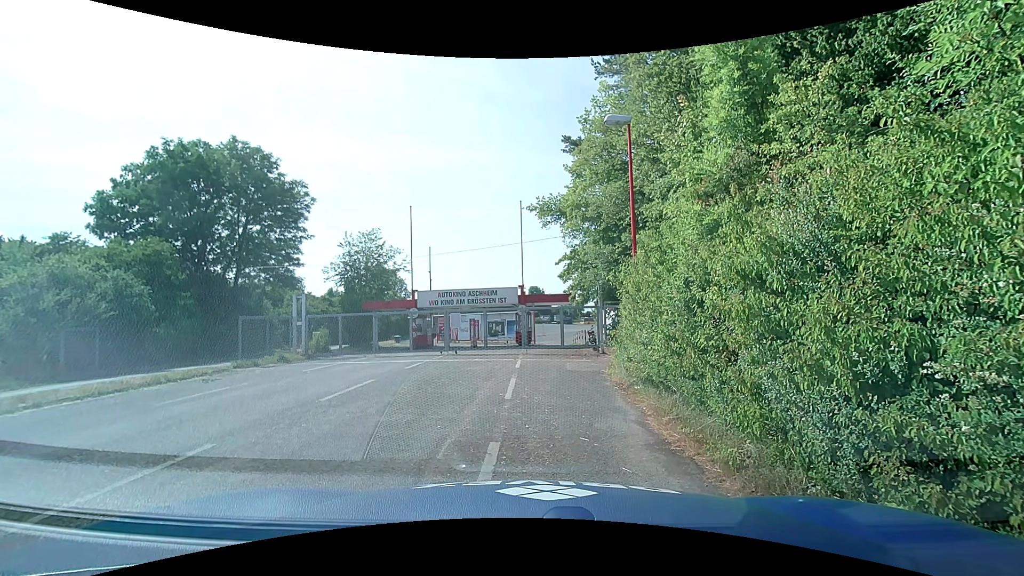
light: Day
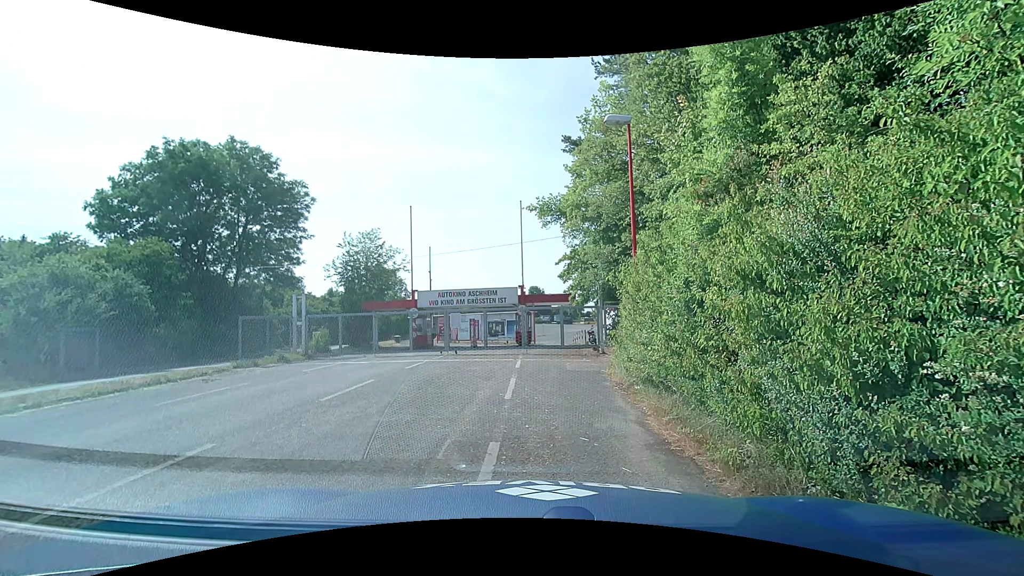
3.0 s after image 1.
(0.0, 0.0) m; 0°
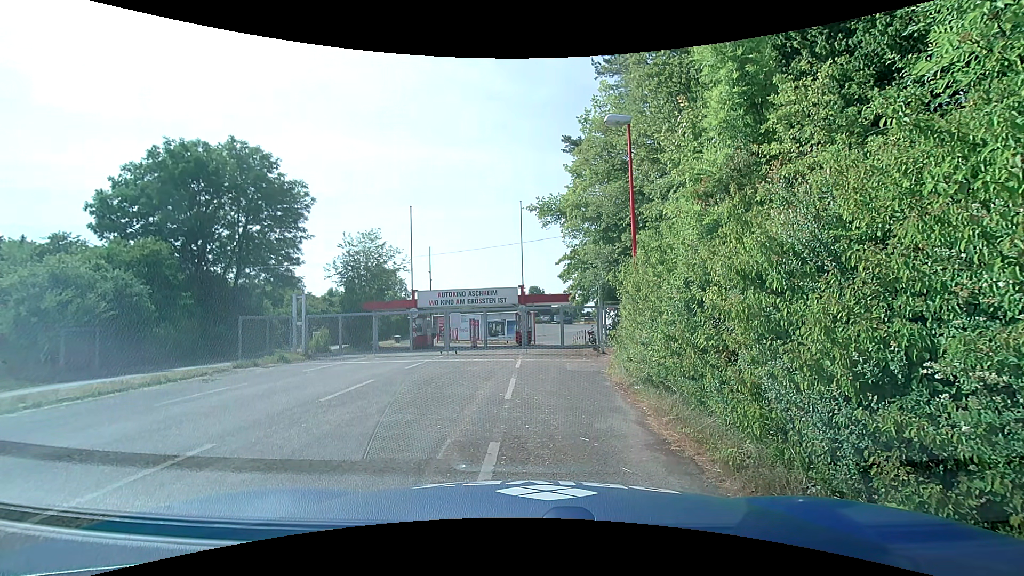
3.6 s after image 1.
(0.0, 0.0) m; 0°
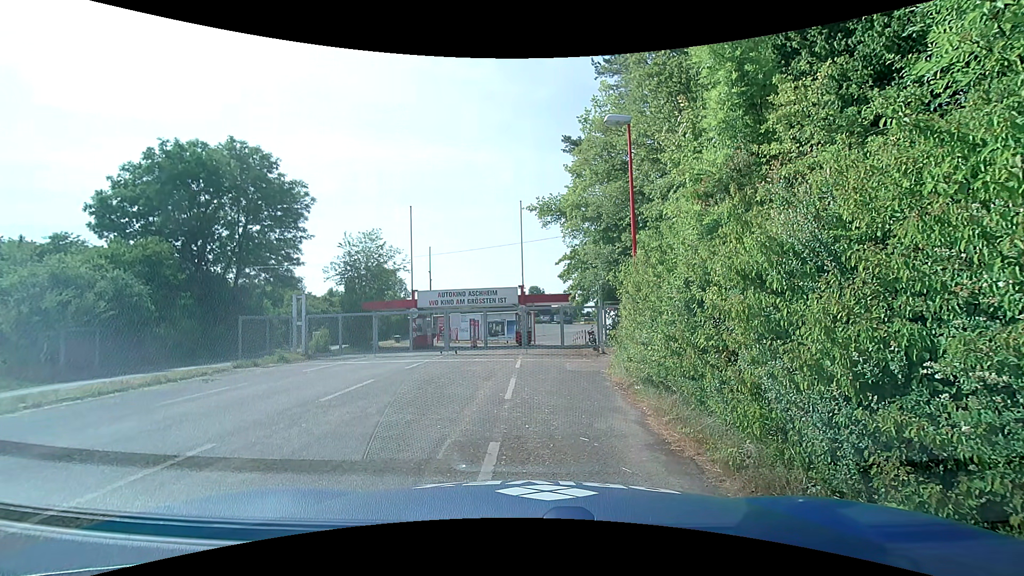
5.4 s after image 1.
(0.0, 0.0) m; 0°
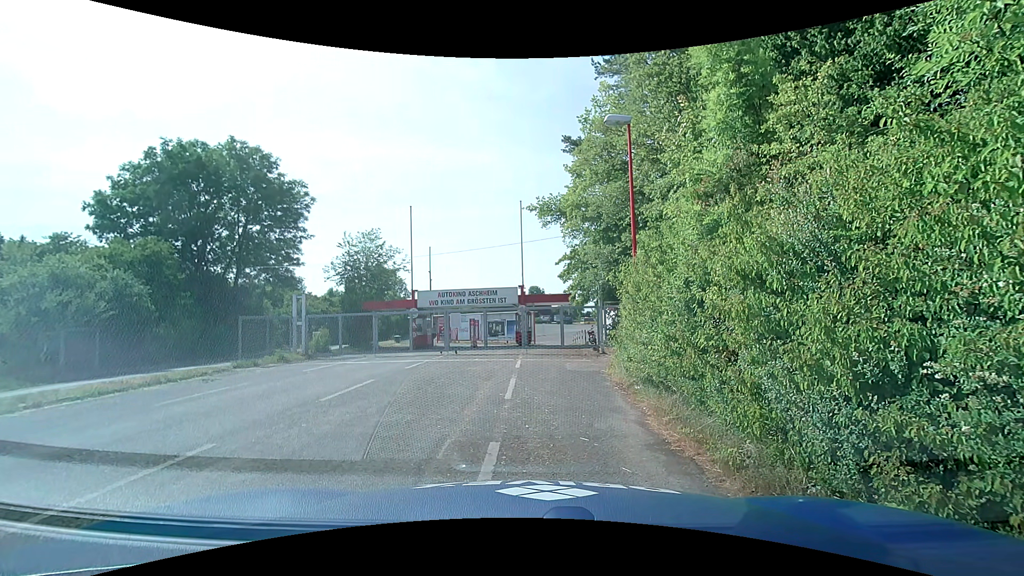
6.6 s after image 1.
(0.0, 0.0) m; 0°
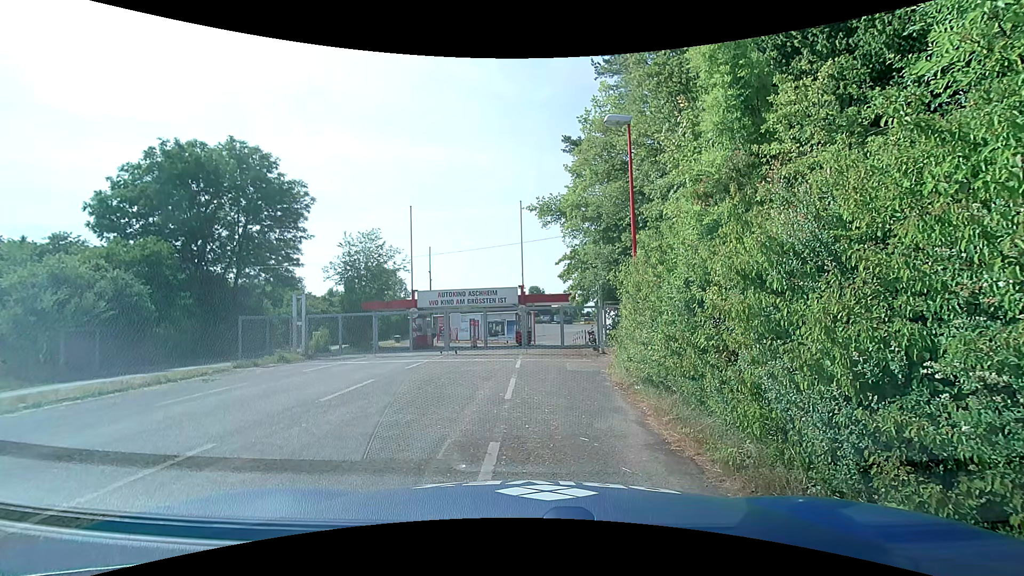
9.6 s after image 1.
(0.0, 0.0) m; 0°
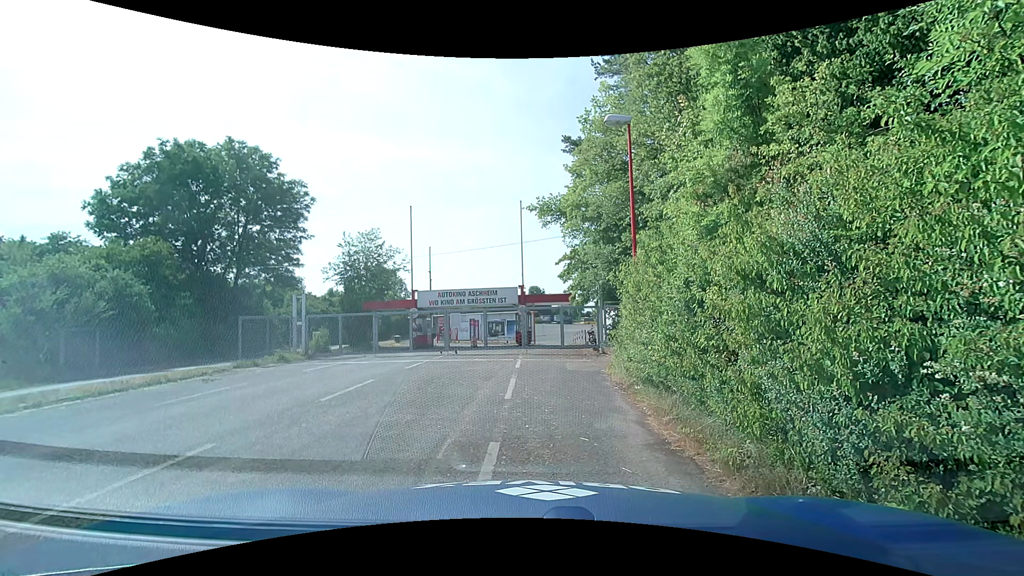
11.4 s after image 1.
(0.0, 0.0) m; 0°
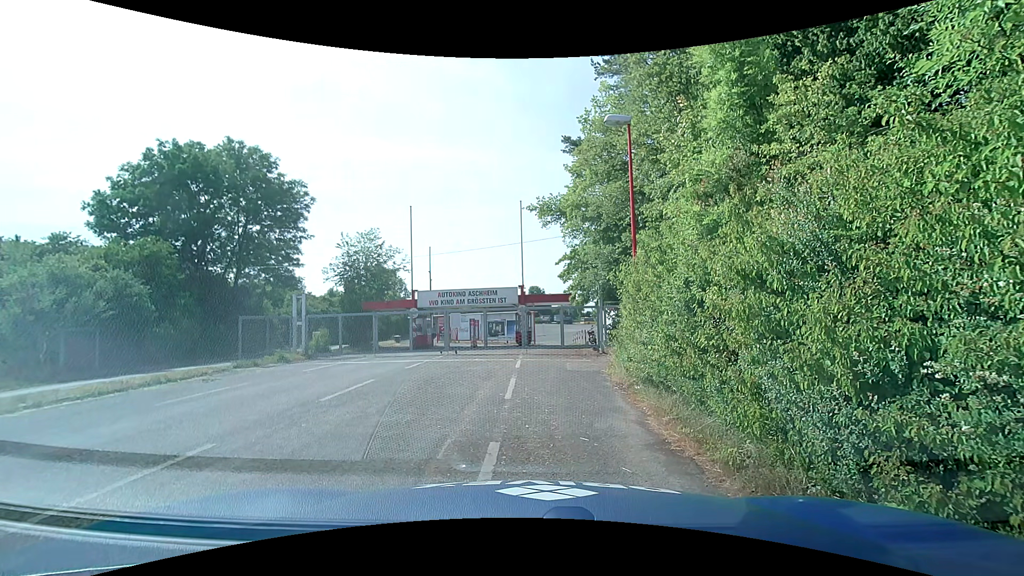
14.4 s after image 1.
(0.0, 0.0) m; 0°
